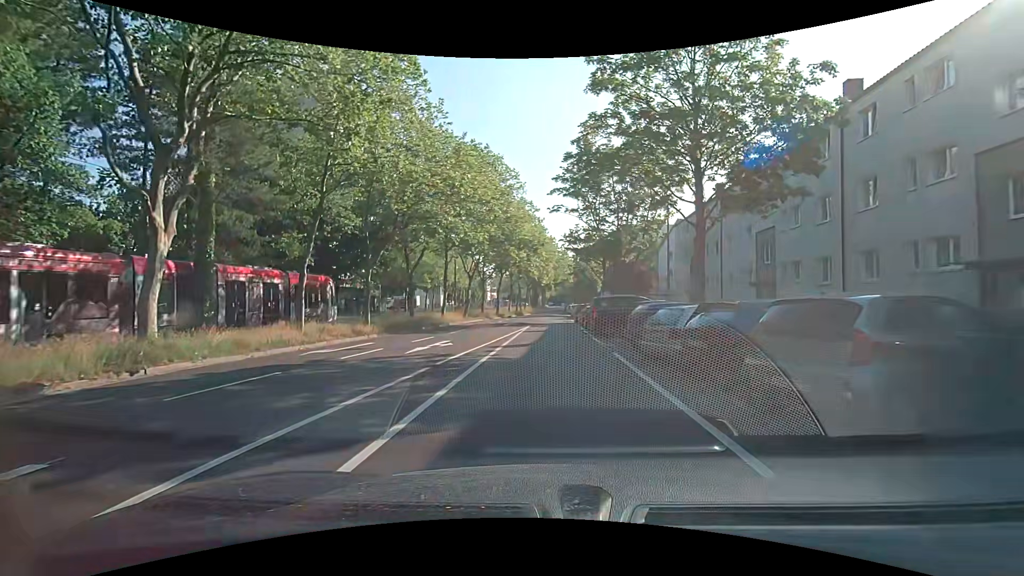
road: tertiary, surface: asphalt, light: Day
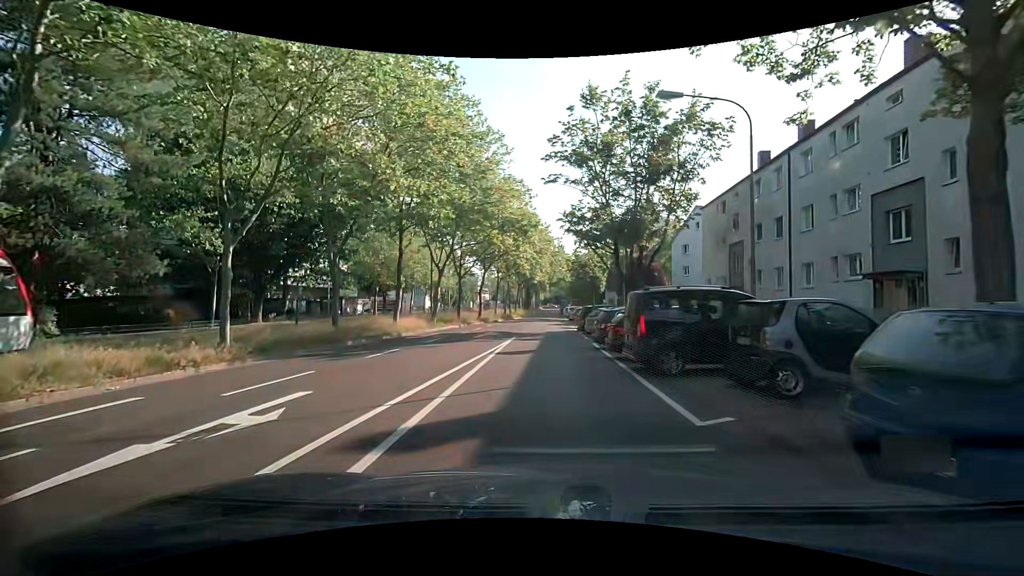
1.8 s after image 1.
(+0.2, +11.3) m; +2°
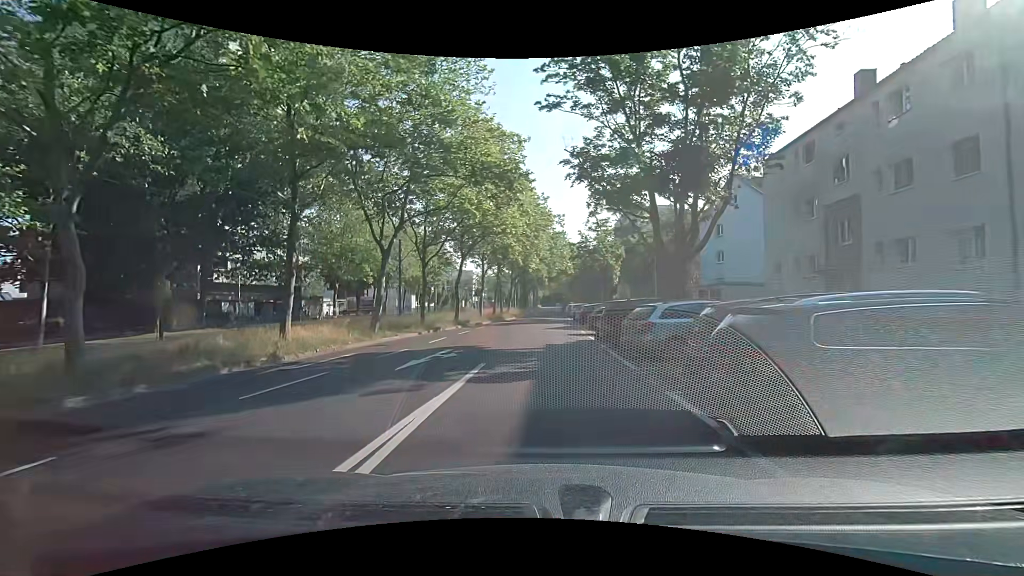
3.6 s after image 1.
(-0.2, +12.3) m; -2°
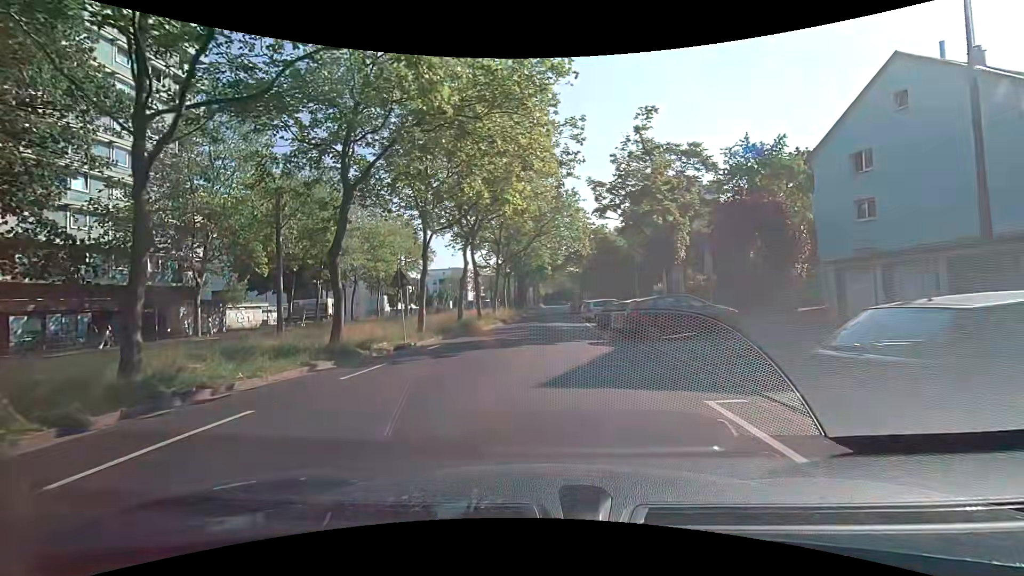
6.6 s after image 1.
(+0.4, +21.8) m; 0°
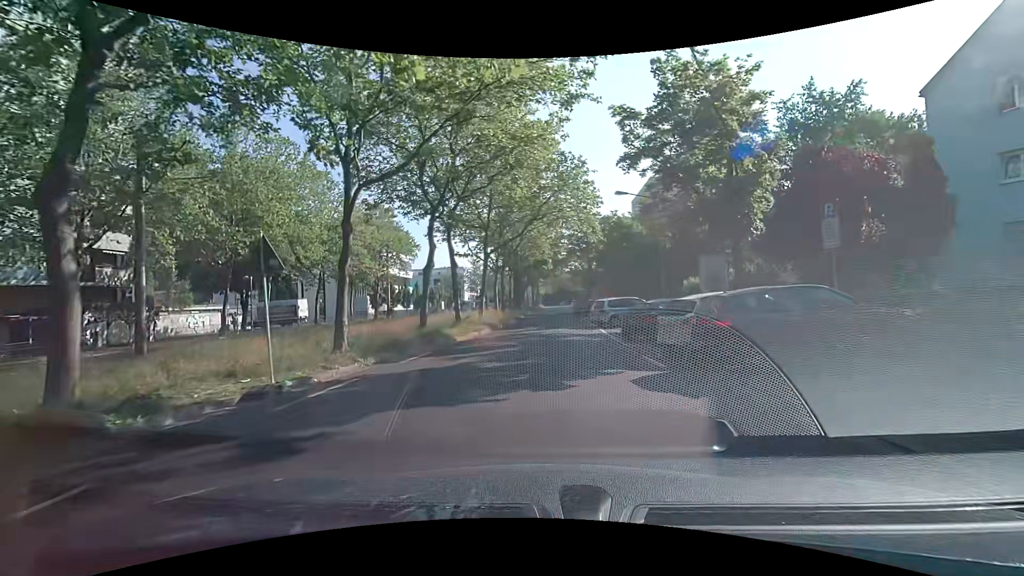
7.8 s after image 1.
(+0.2, +8.8) m; +1°
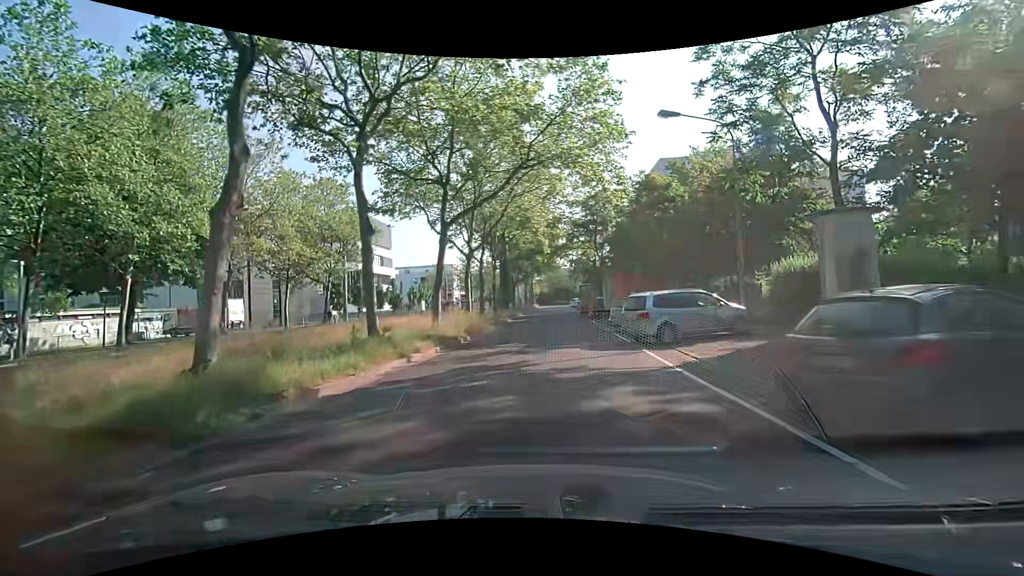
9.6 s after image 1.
(+0.2, +12.9) m; 0°
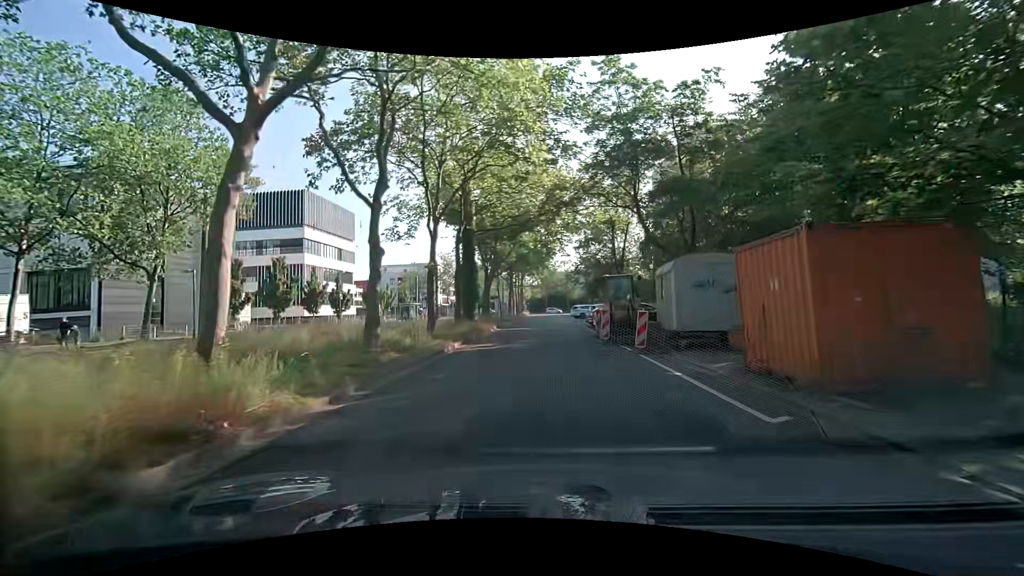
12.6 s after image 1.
(+0.5, +21.3) m; +1°
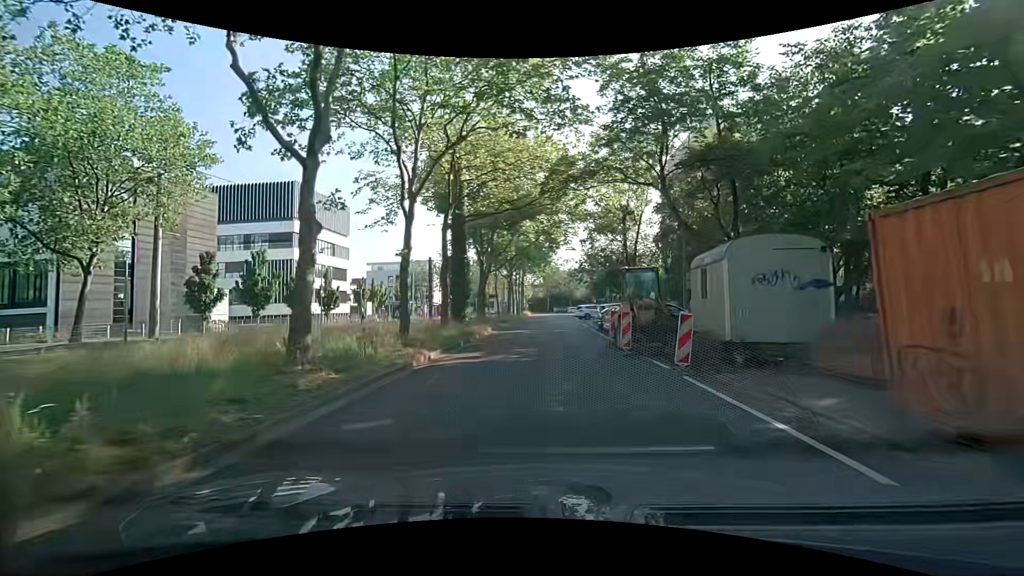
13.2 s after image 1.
(0.0, +4.3) m; -1°
